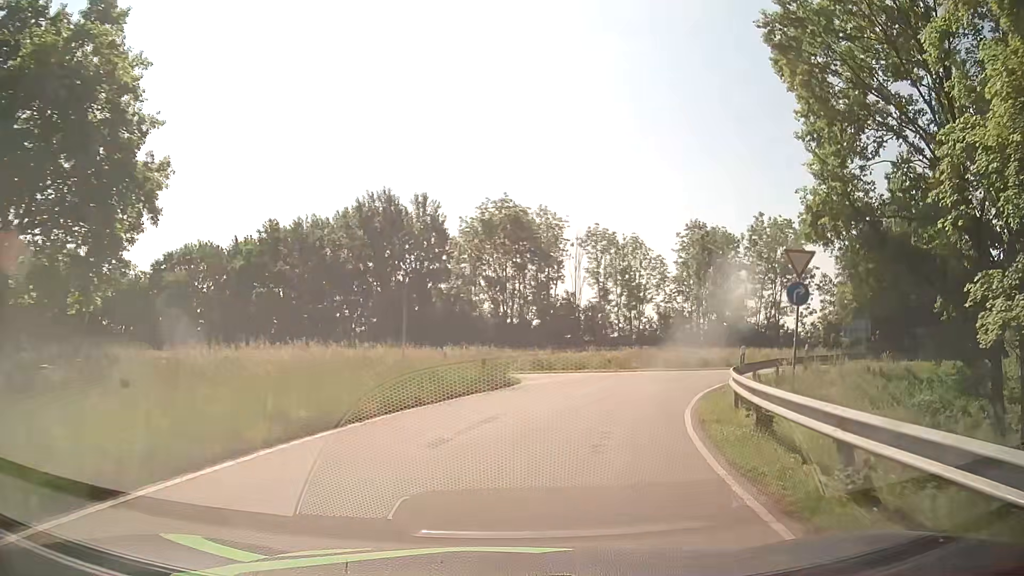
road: primary_link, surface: asphalt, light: Day
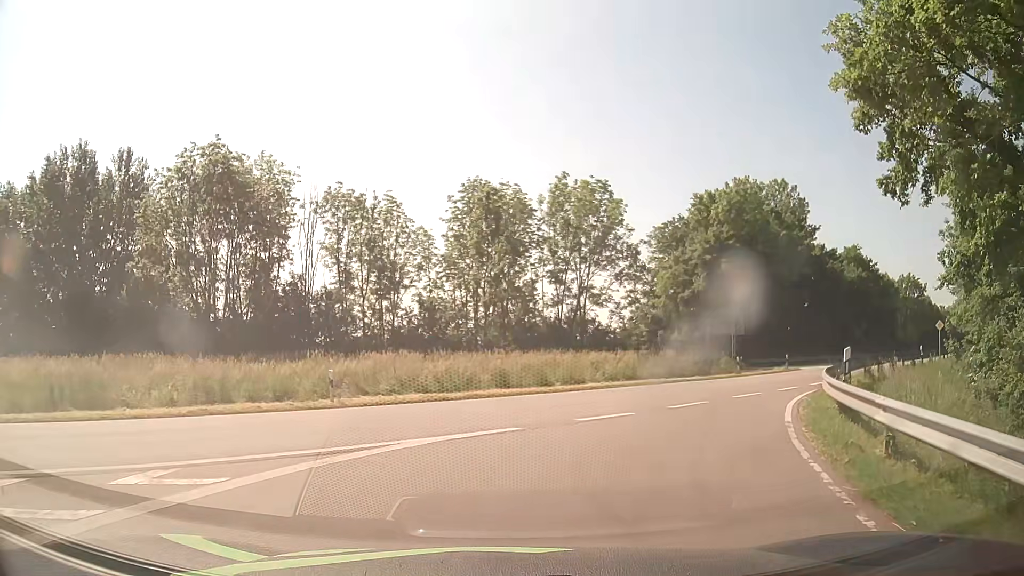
(+3.4, +18.8) m; +21°
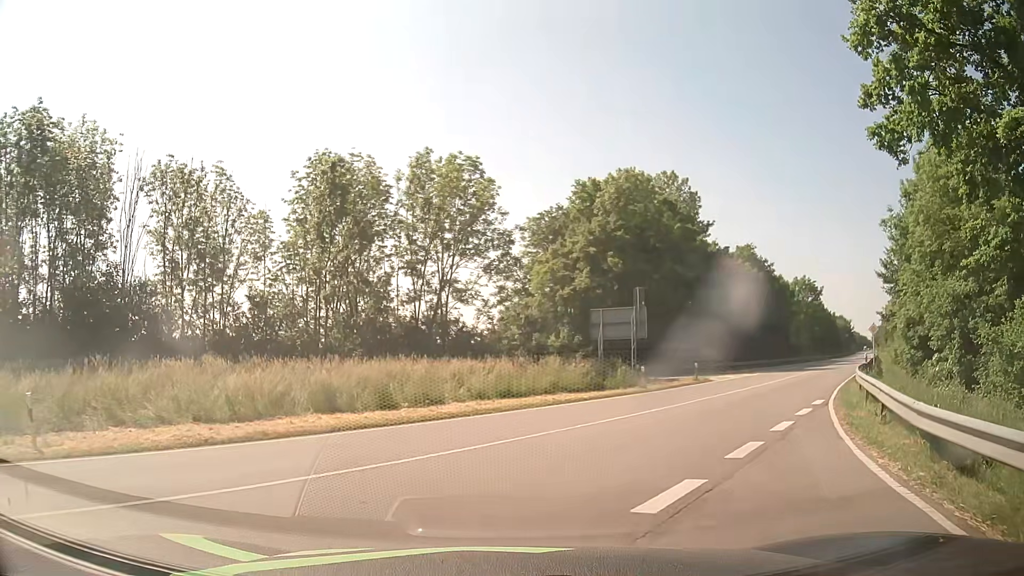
(+0.9, +8.2) m; +12°
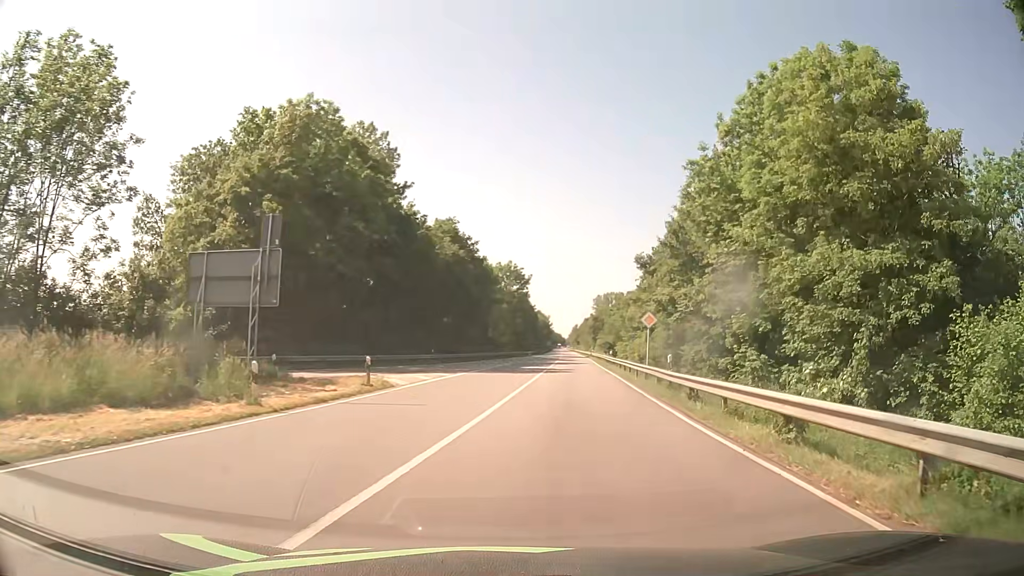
(+3.9, +15.3) m; +27°
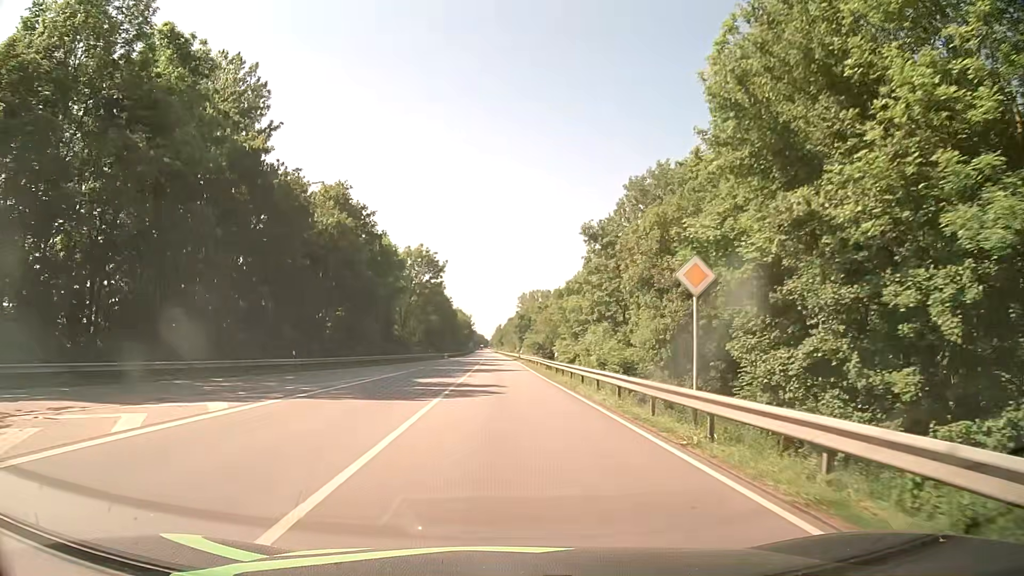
(+1.8, +19.8) m; +7°
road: primary
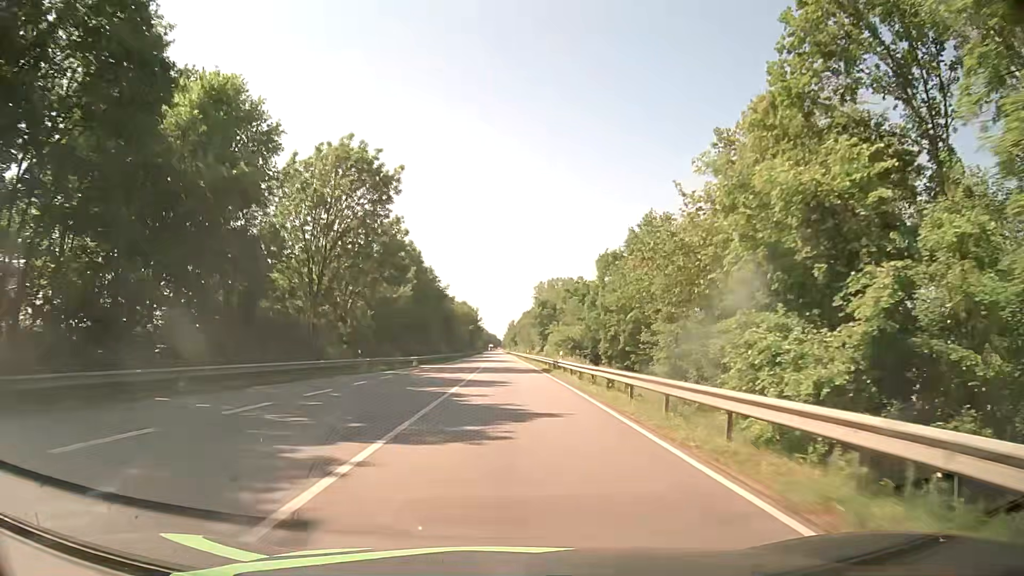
(-0.3, +49.6) m; -1°
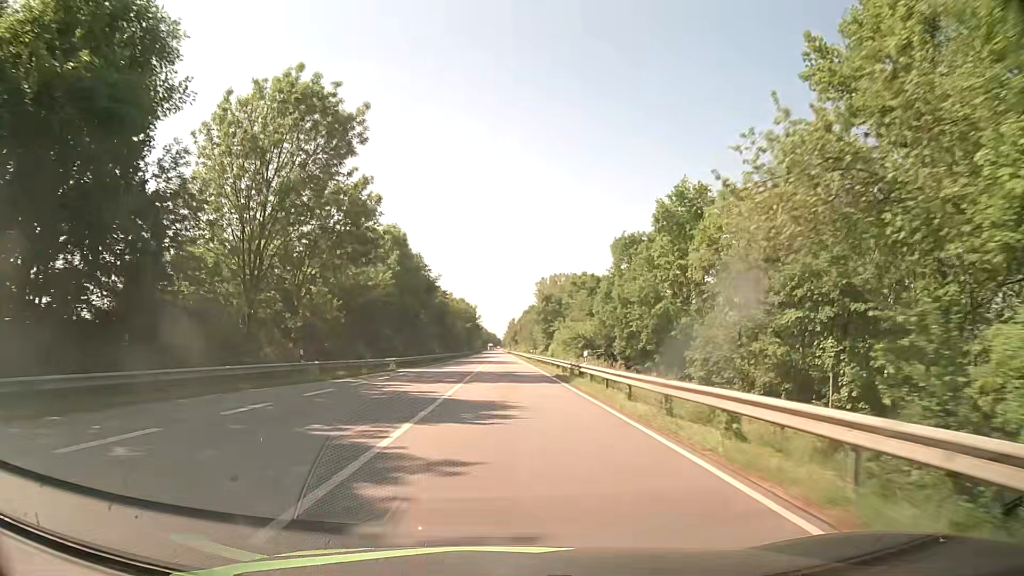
(0.0, +12.1) m; 0°
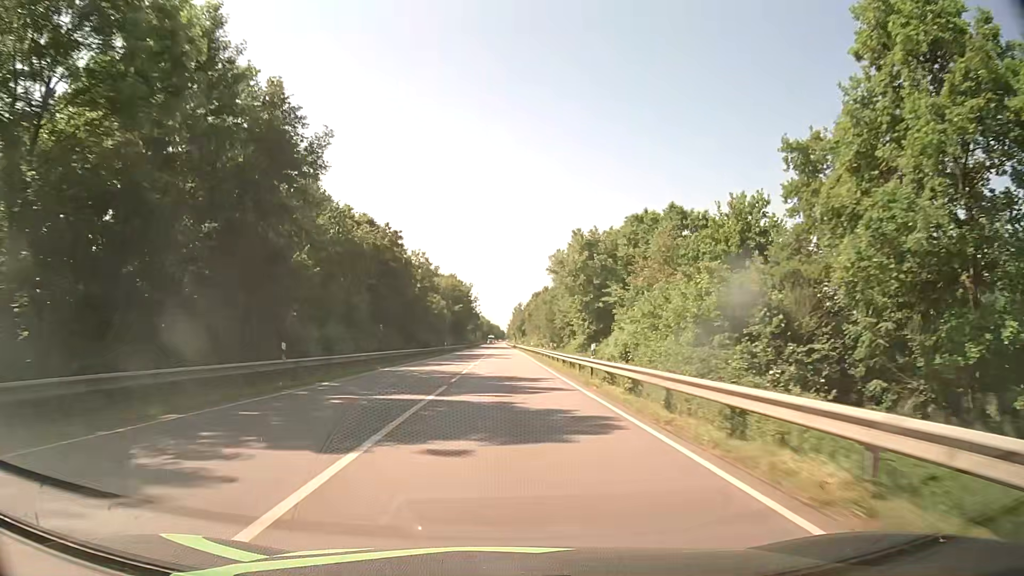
(-0.1, +52.9) m; 0°
(0, +10) (0, +20) (0, +30) (0, +40) (0, +50) (0, +60) (0, +70) (0, +80) (0, +90) (0, +100) m
